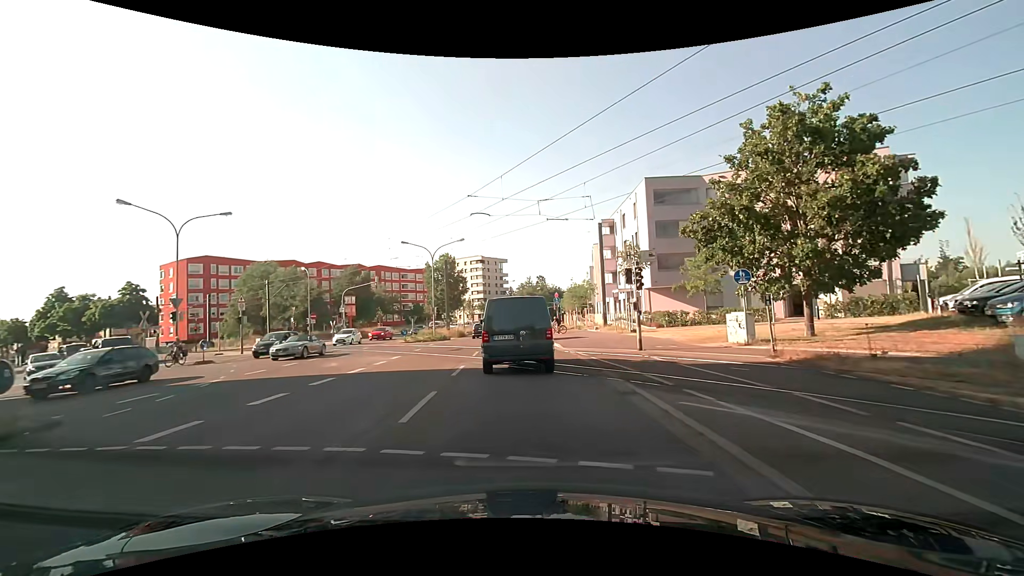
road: secondary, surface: asphalt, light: Day
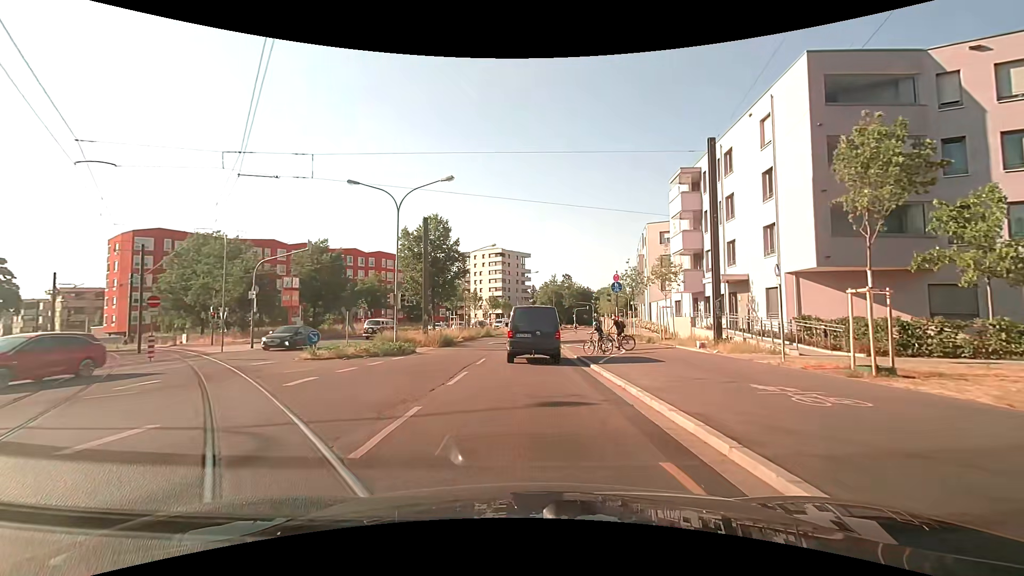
(-0.4, +21.9) m; -3°
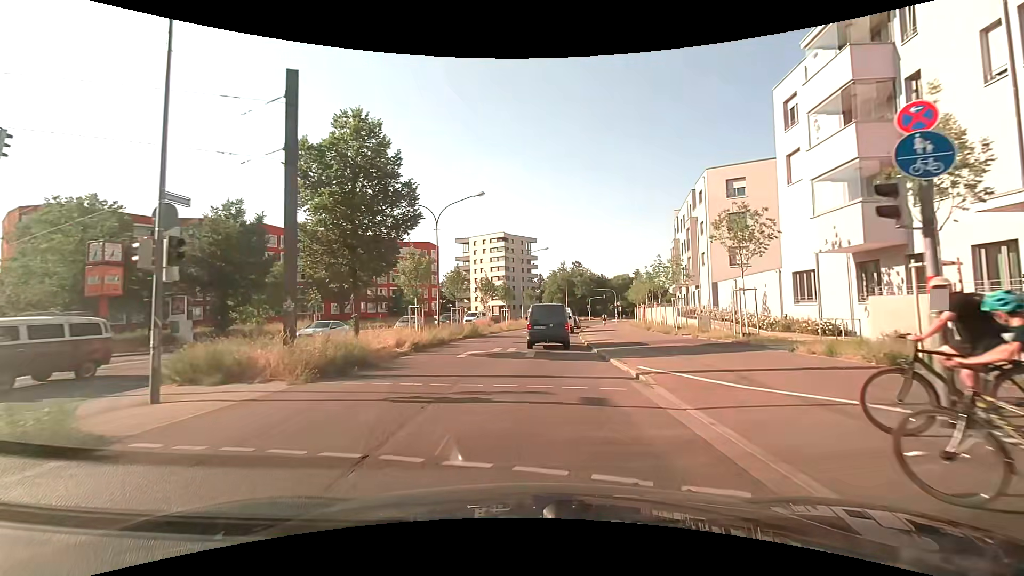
(0.0, +19.2) m; 0°
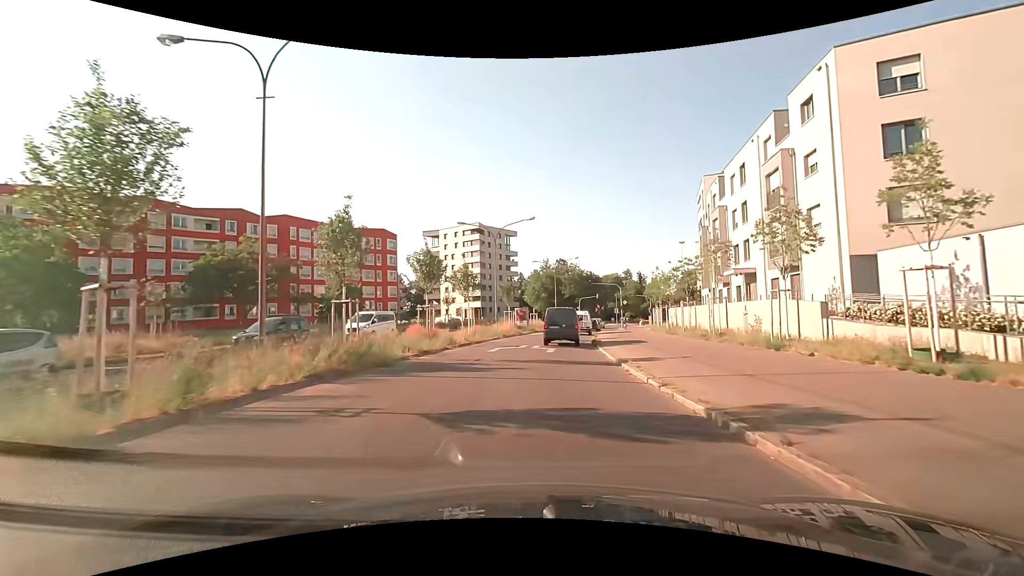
(+0.2, +21.1) m; +3°
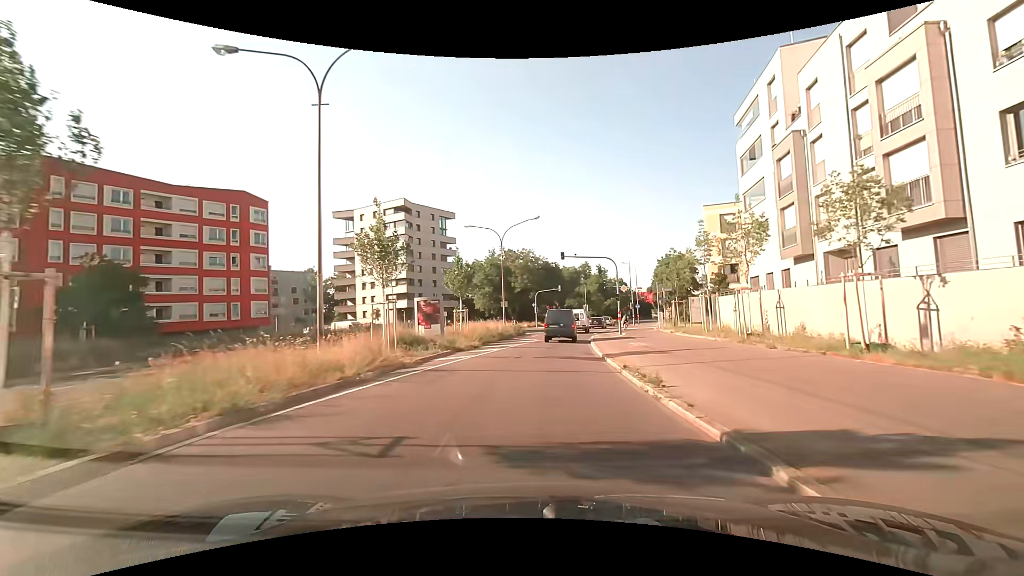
(+1.2, +28.5) m; +6°
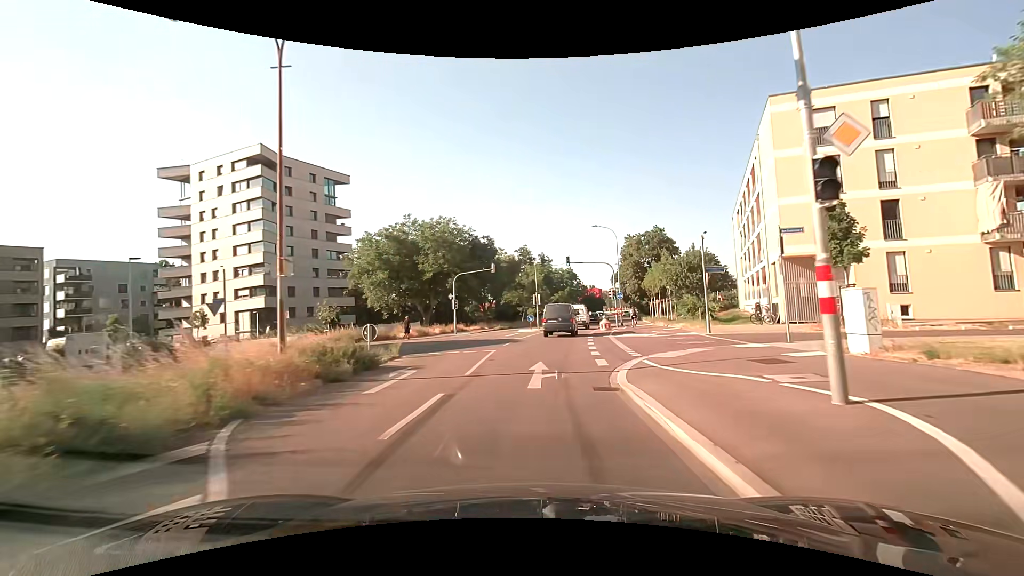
(+1.8, +30.7) m; +8°
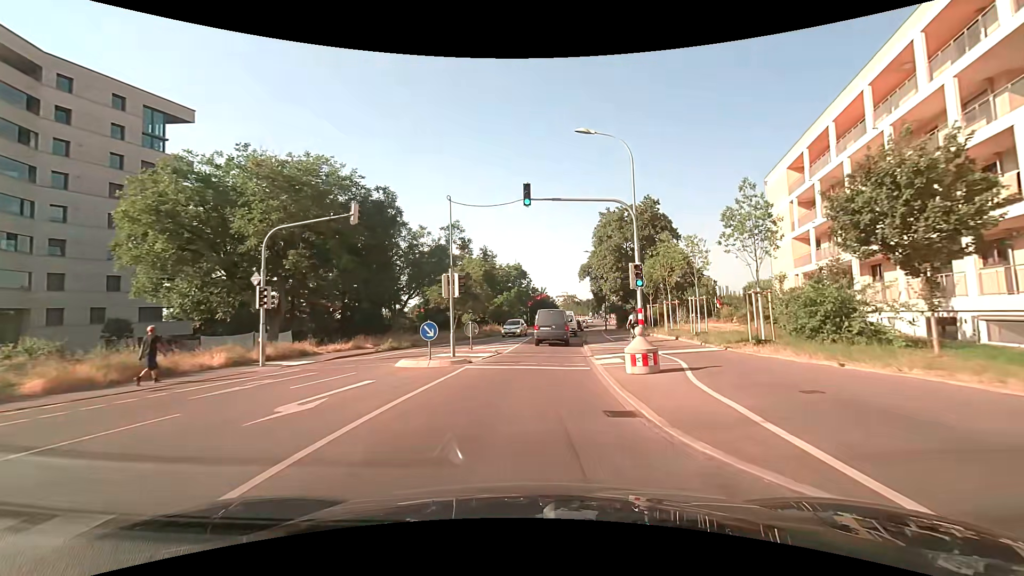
(+1.1, +25.9) m; +6°
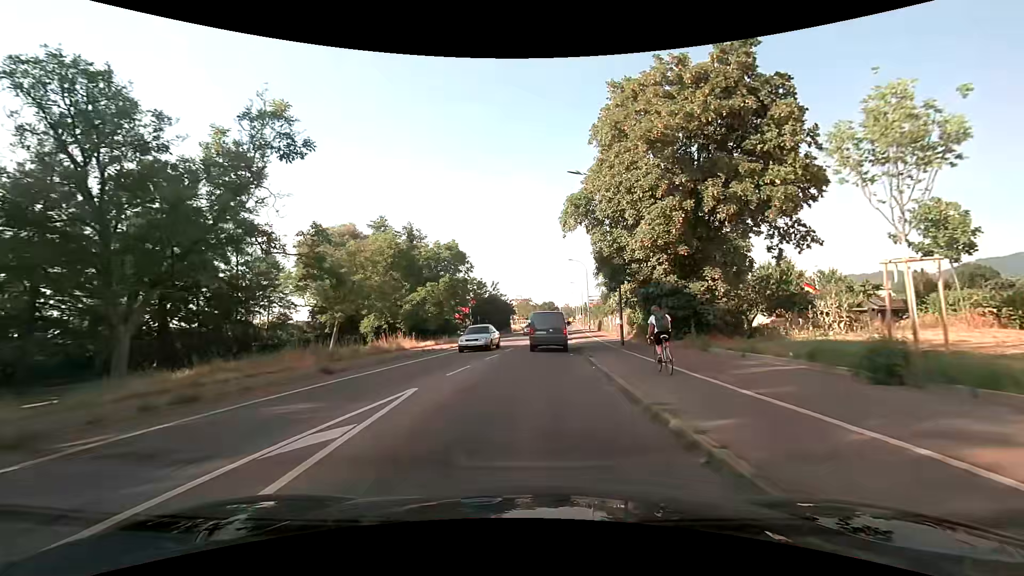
(+1.4, +31.6) m; +5°
(0, +10) (+1, +20) (+1, +30) (+2, +40) (+3, +50) (+4, +60) (+4, +70) (+5, +80) (+6, +90) (+7, +100) m
